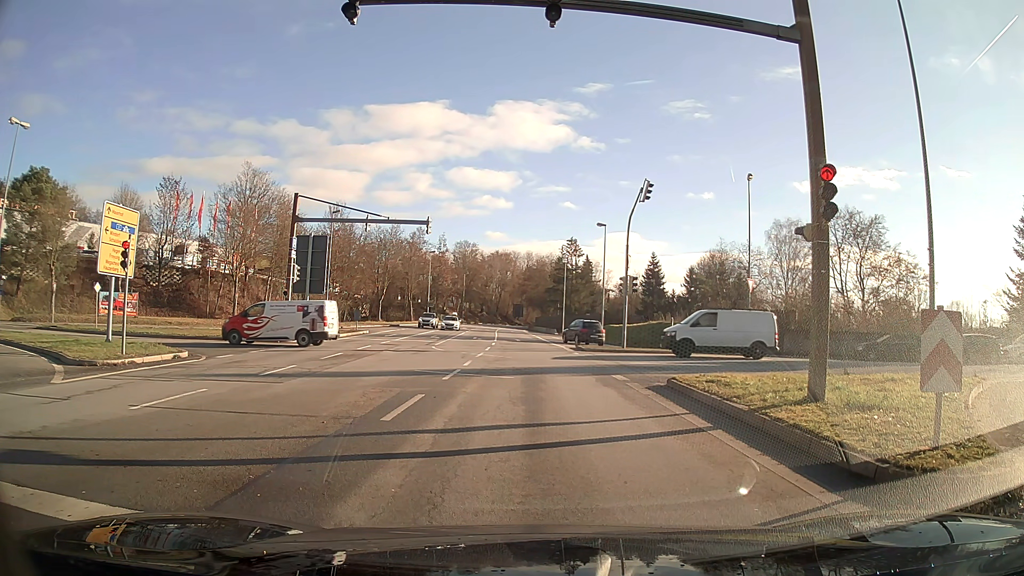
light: Day
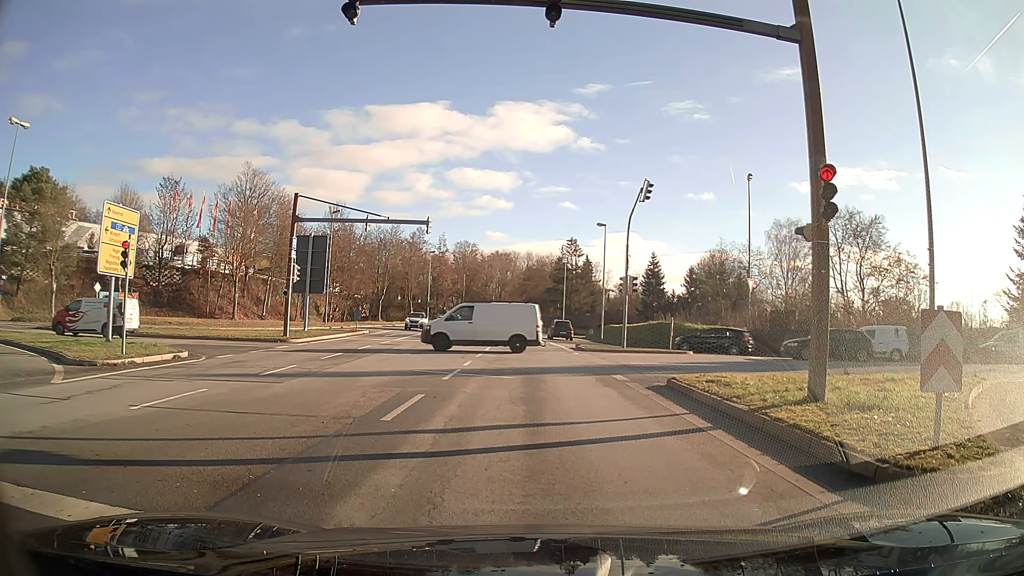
(0.0, 0.0) m; 0°
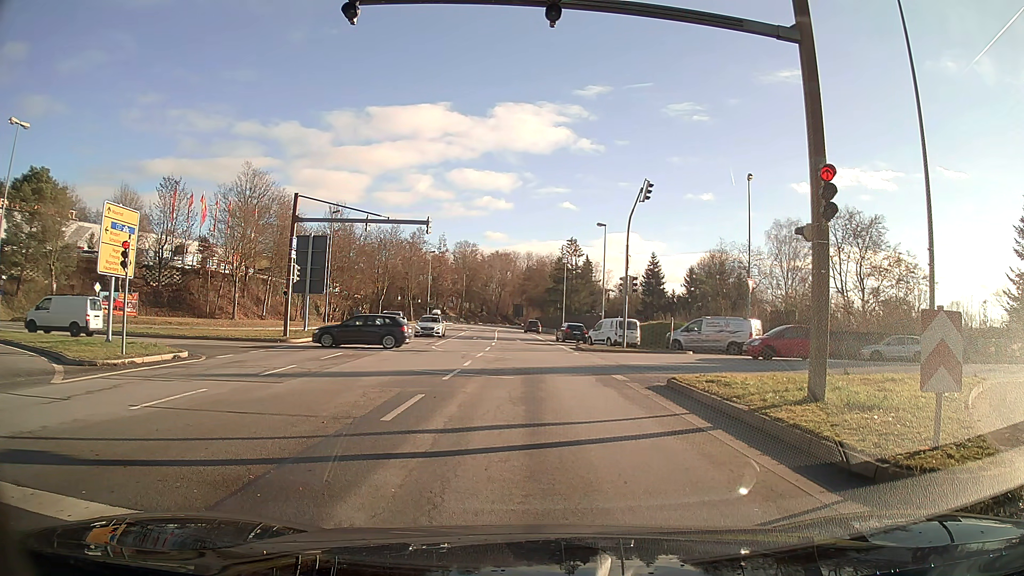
(0.0, 0.0) m; 0°
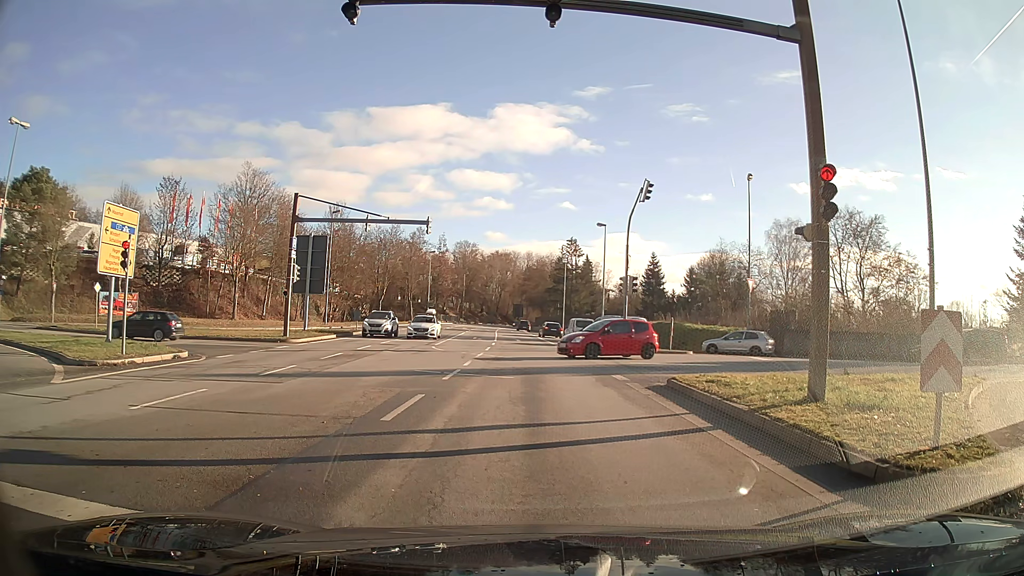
(0.0, 0.0) m; 0°
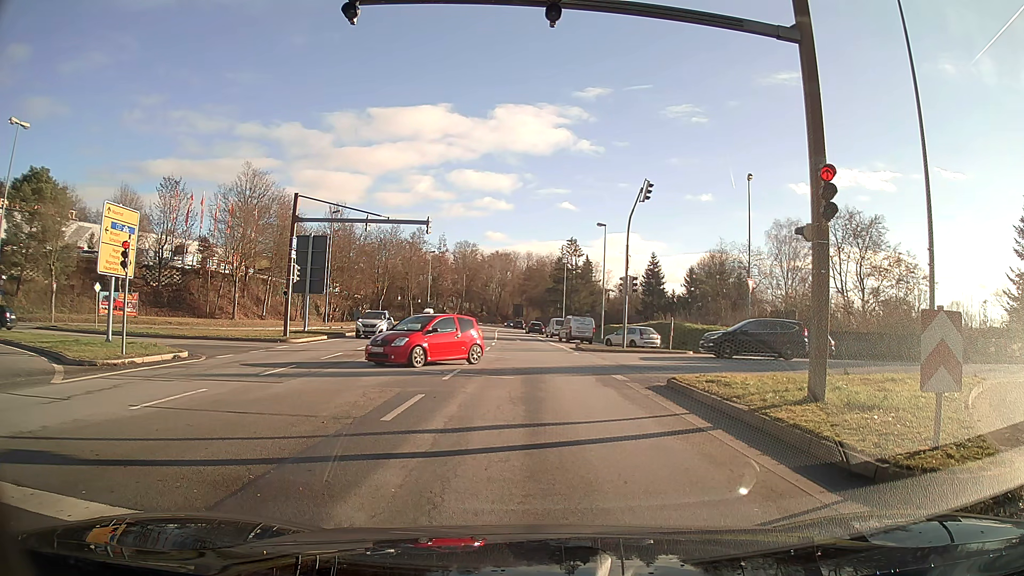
(0.0, 0.0) m; 0°
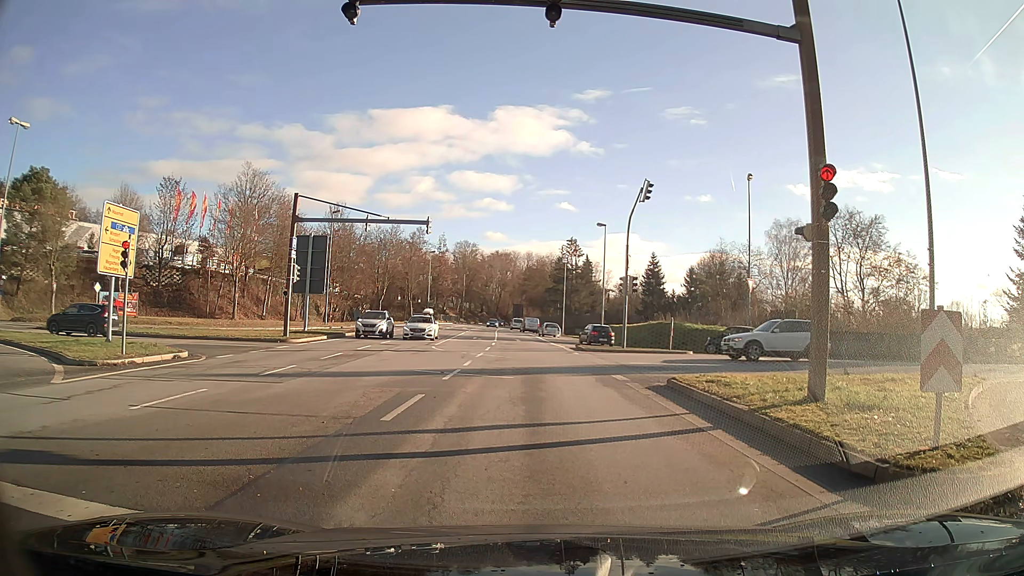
(0.0, 0.0) m; 0°
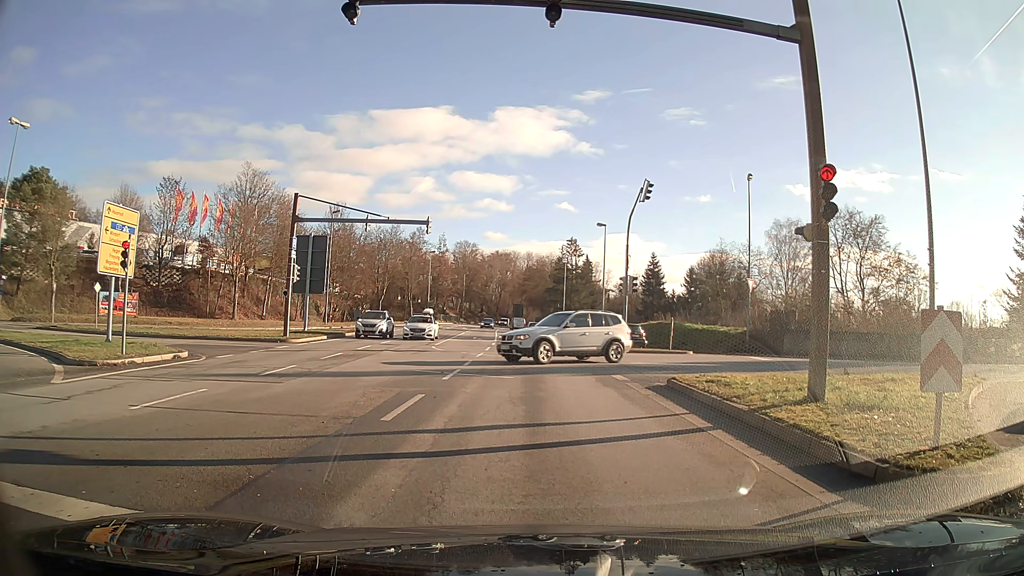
(0.0, 0.0) m; 0°
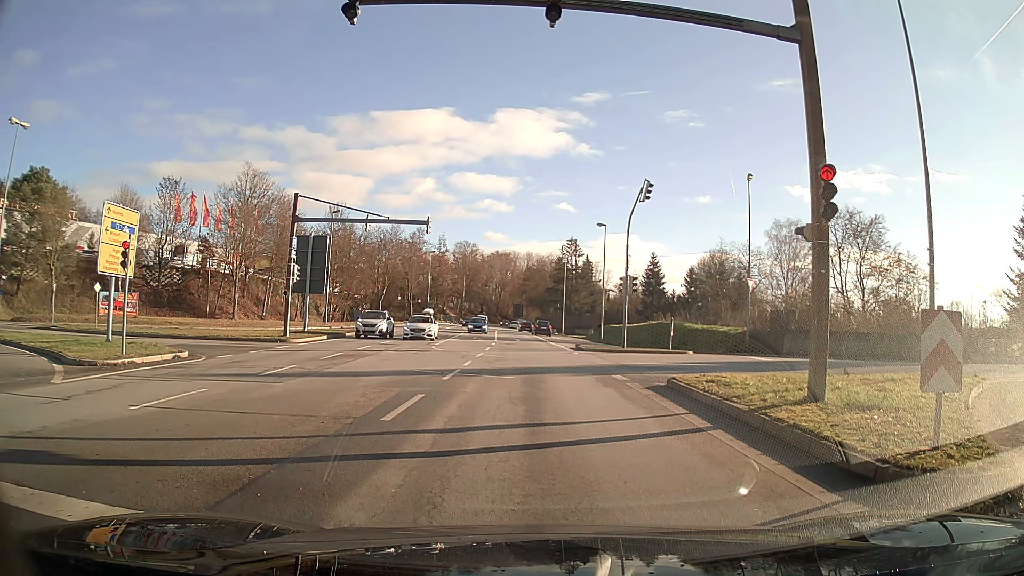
(0.0, 0.0) m; 0°
(0, +10) (0, +20) (-1, +30) (-1, +40) (-1, +50) (-2, +60) (-3, +70) (-3, +80) (-4, +90) (-4, +100) m
